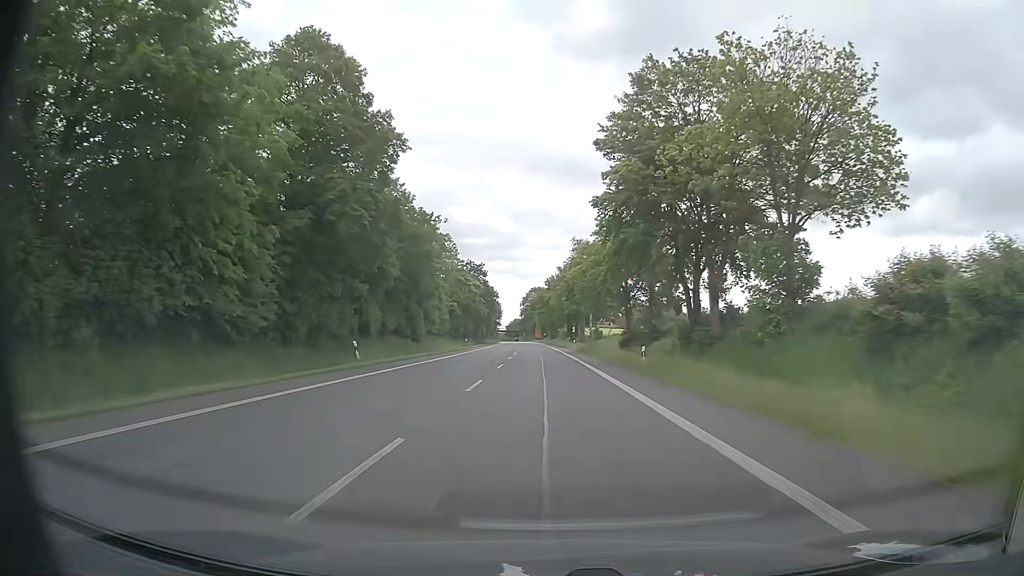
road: primary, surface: asphalt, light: Day
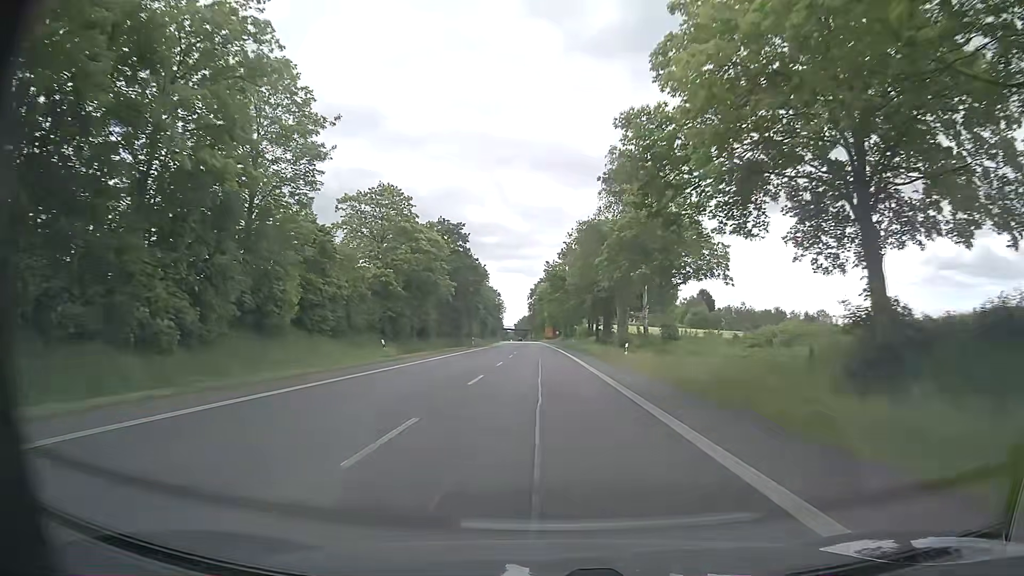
(-0.4, +45.2) m; -1°
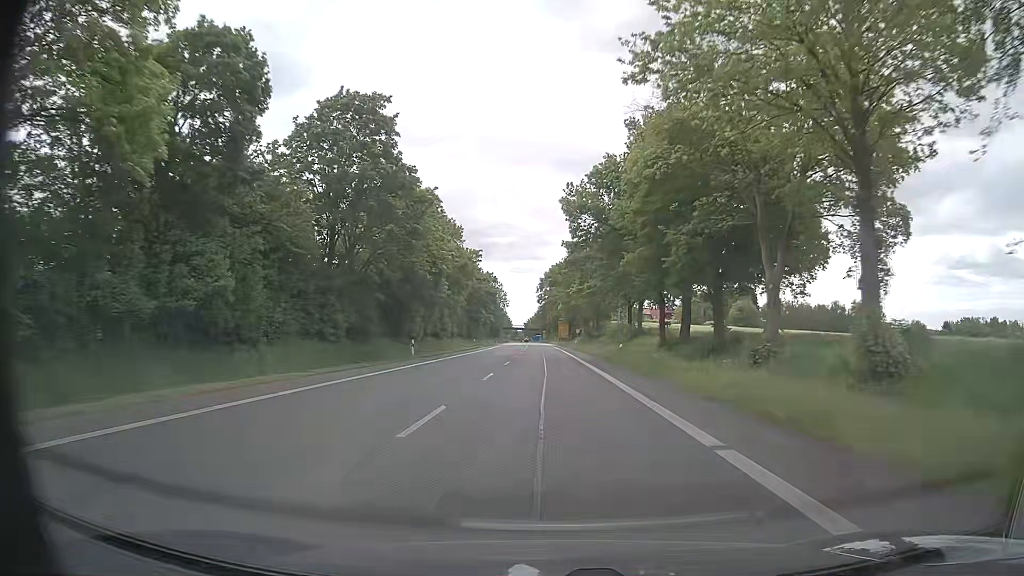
(-0.4, +45.1) m; -1°
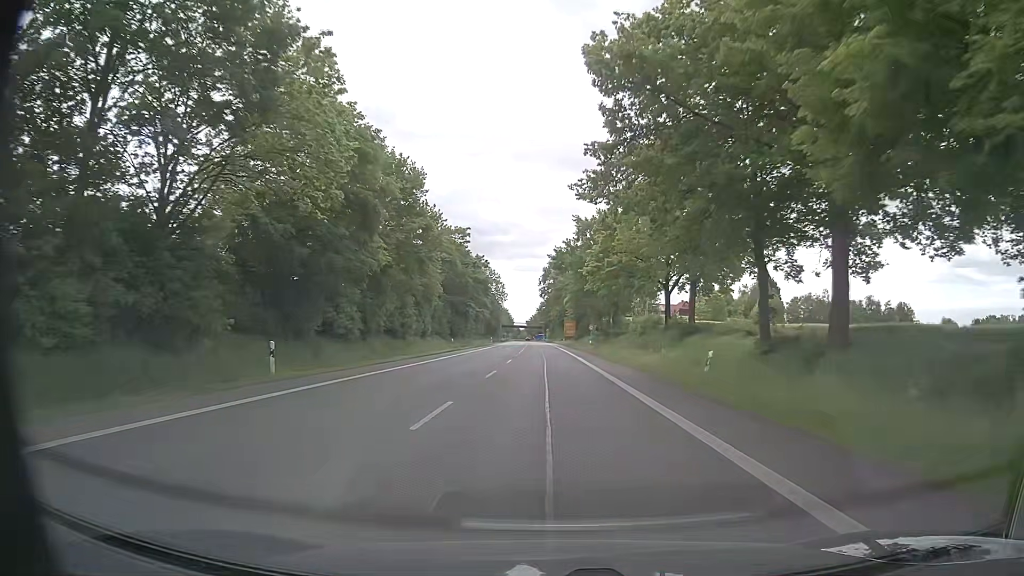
(-0.1, +22.6) m; -1°
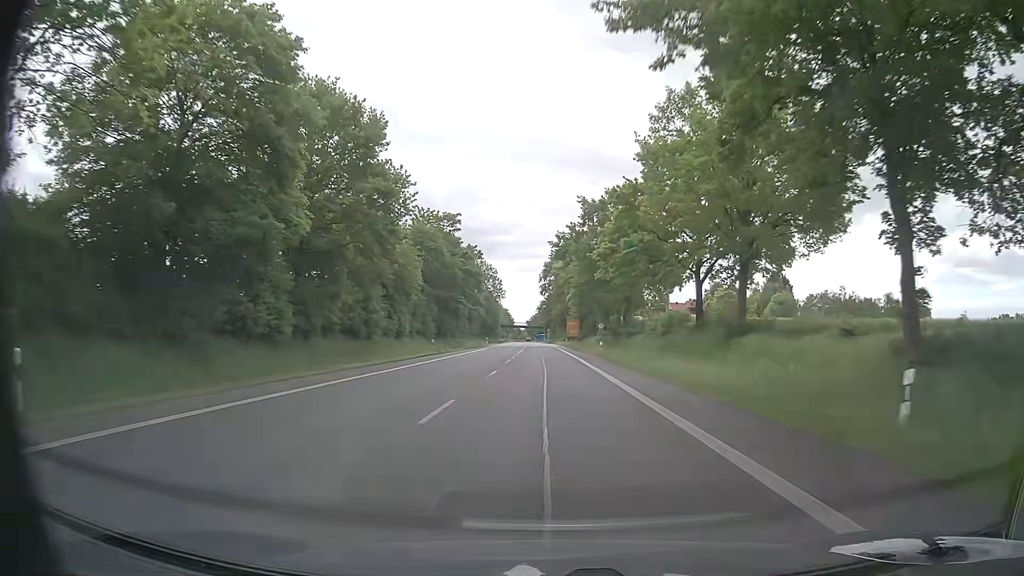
(+0.1, +11.3) m; 0°
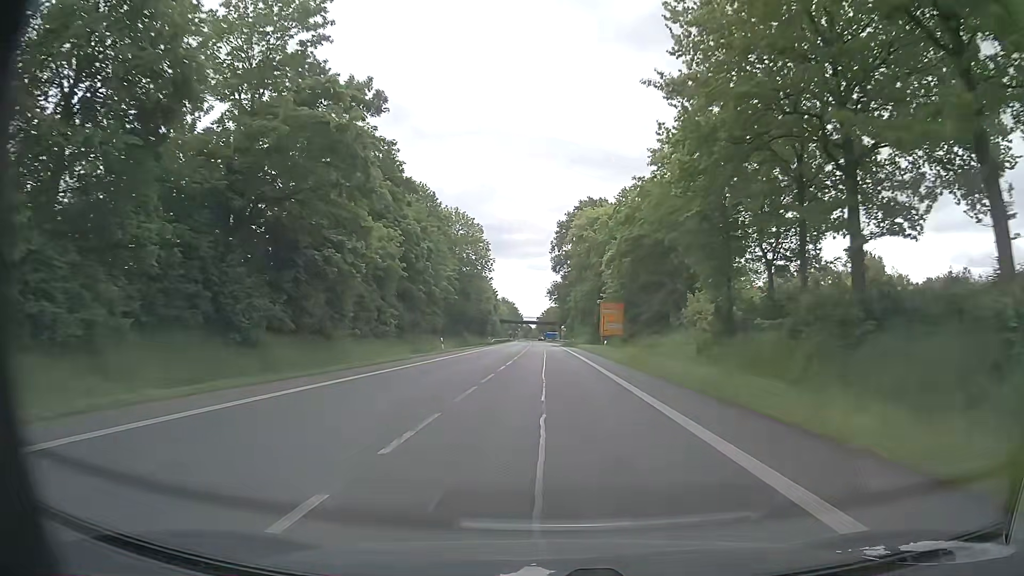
(-0.6, +56.6) m; -1°
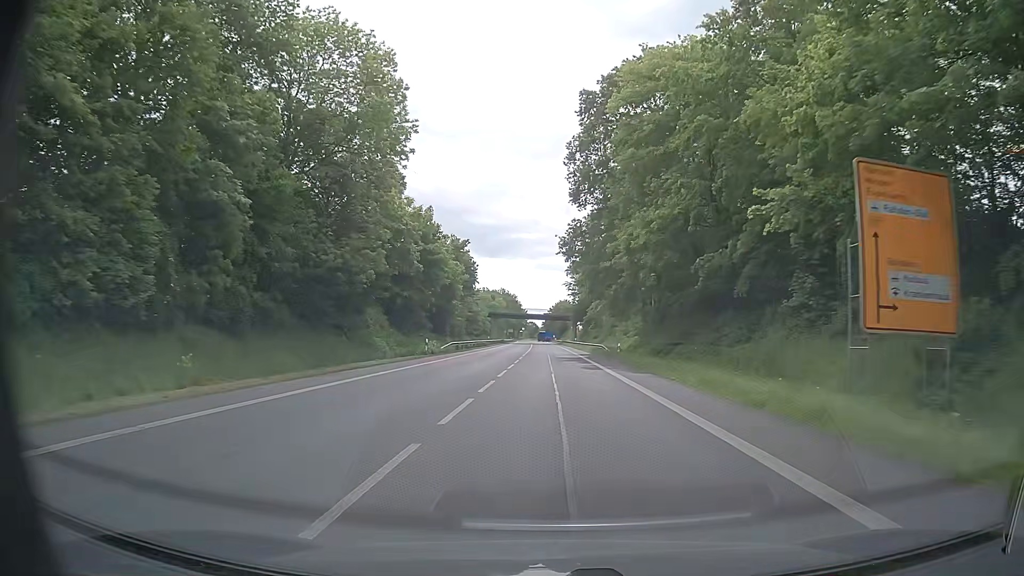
(-0.6, +56.5) m; -1°
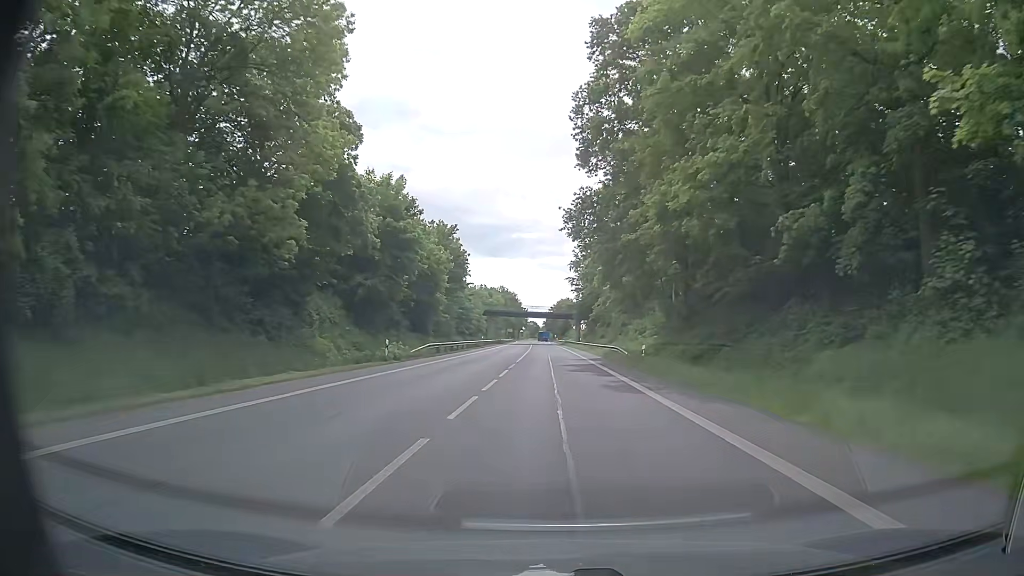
(0.0, +11.3) m; +1°
(0, +10) (0, +20) (0, +30) (-1, +40) (-1, +50) (-1, +60) (-1, +70) (-1, +80) (-1, +90) (-2, +100) m
